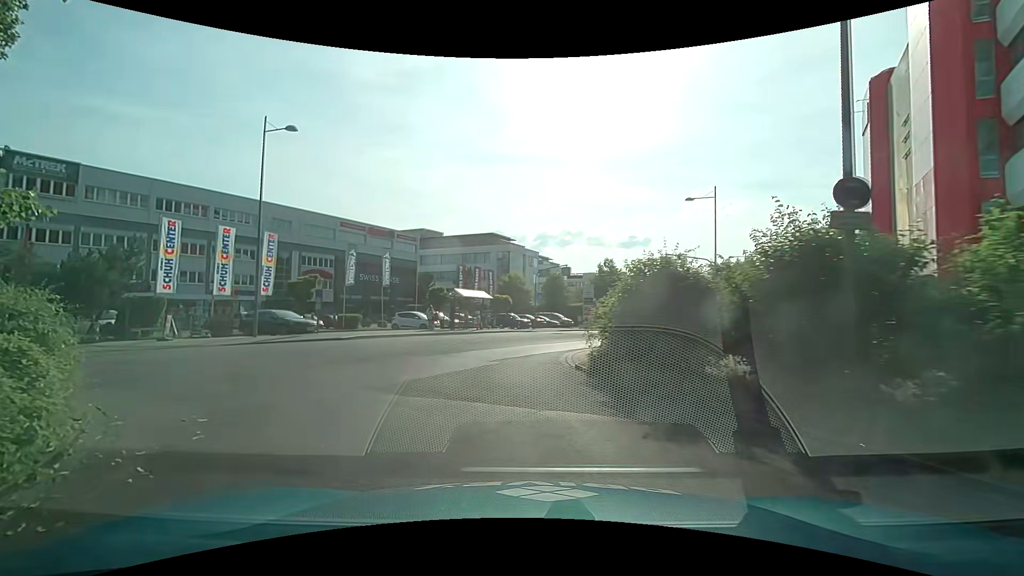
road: service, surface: asphalt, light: Day
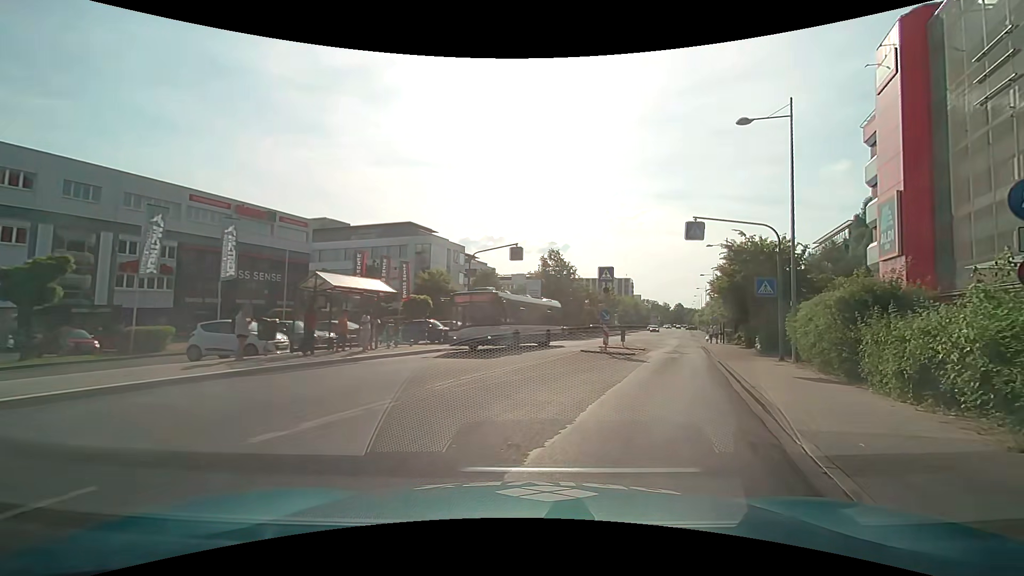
(-0.4, +17.3) m; +11°
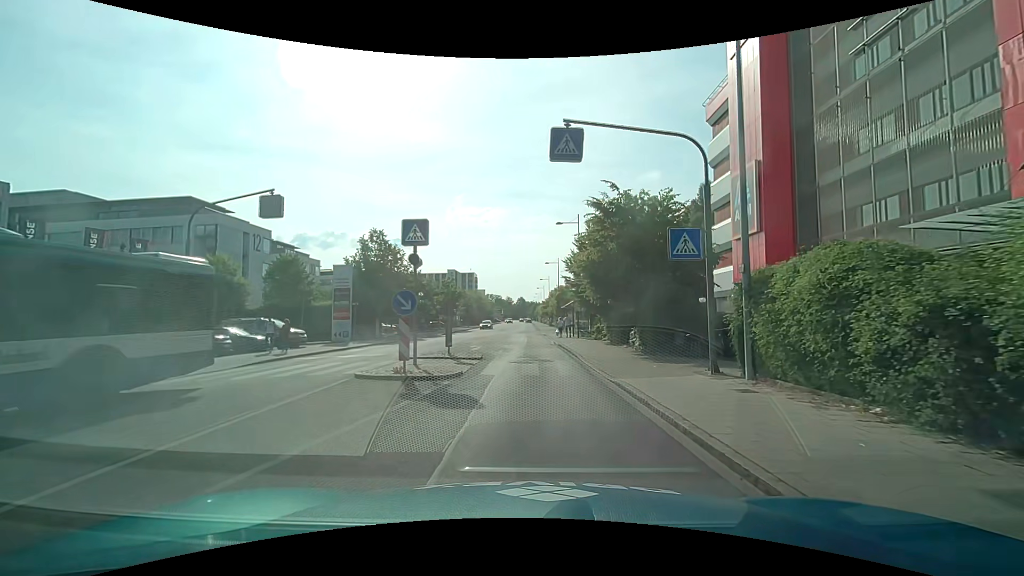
(+2.2, +11.5) m; +17°
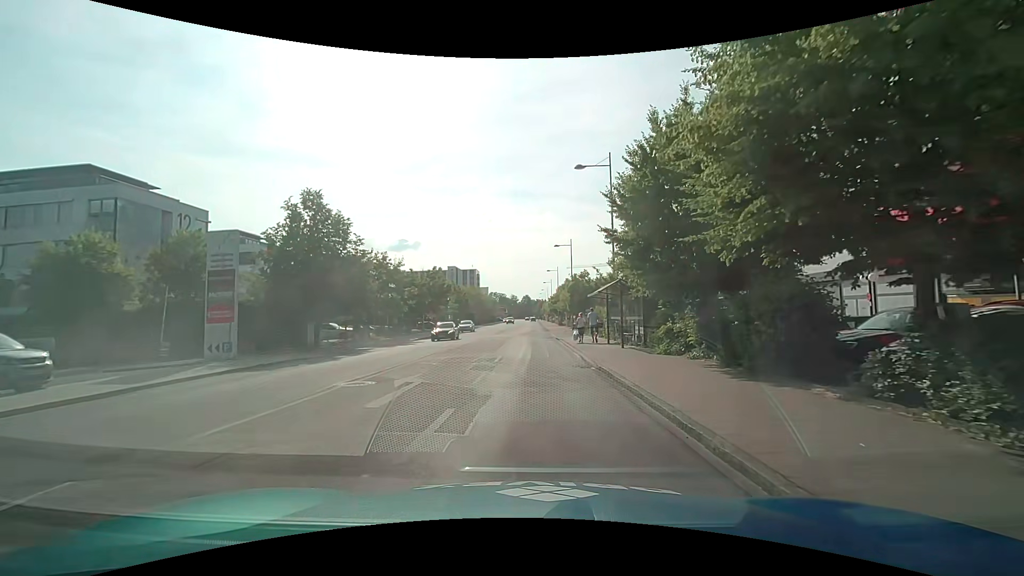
(-0.1, +16.2) m; -2°
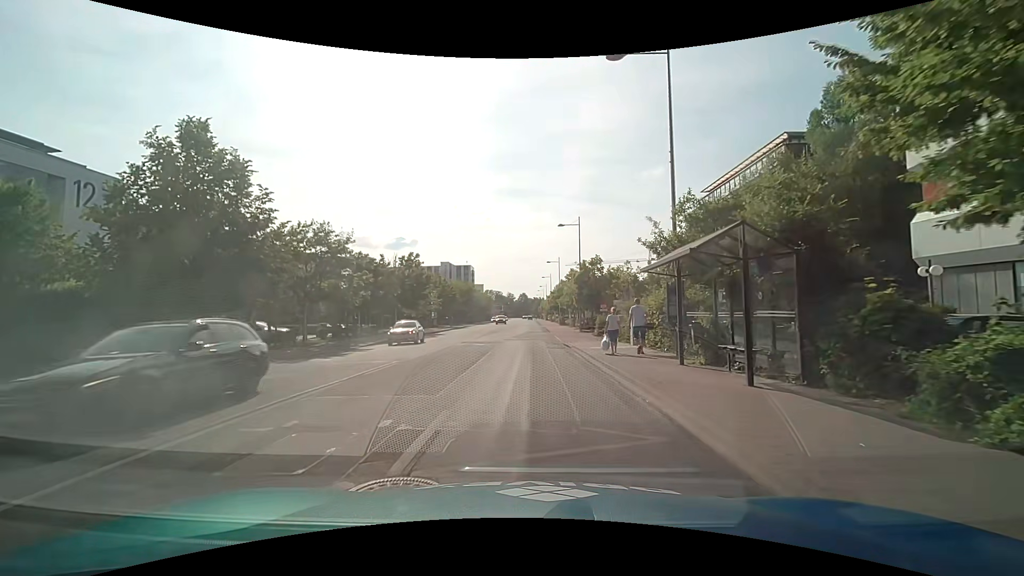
(+0.2, +12.3) m; +2°
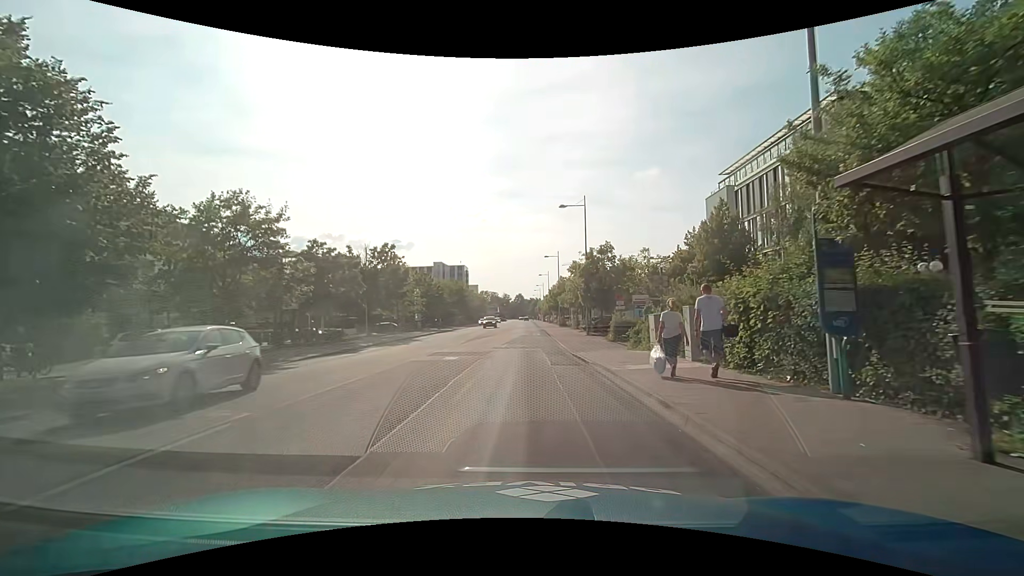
(0.0, +8.5) m; +1°
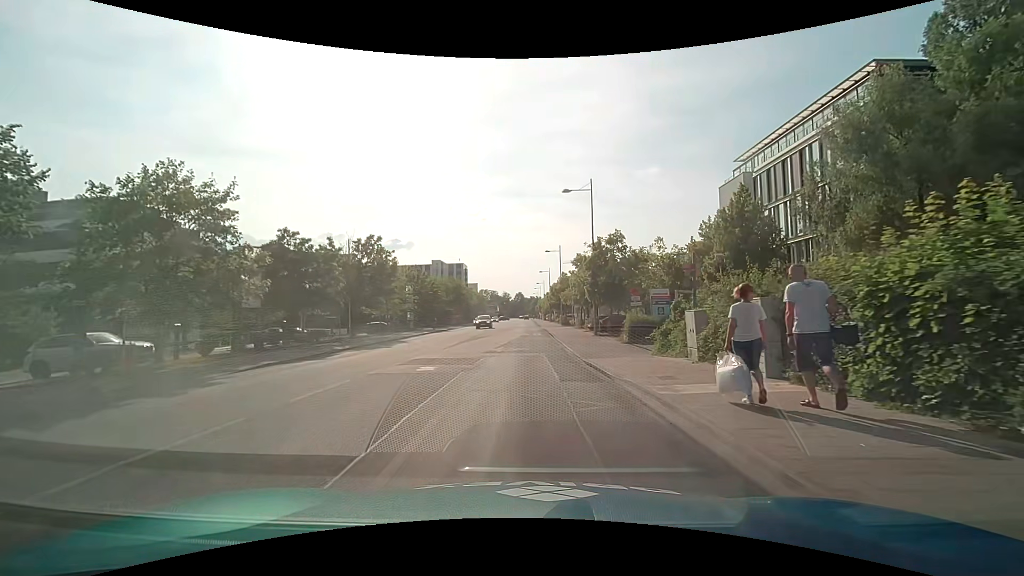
(-0.1, +4.3) m; -1°
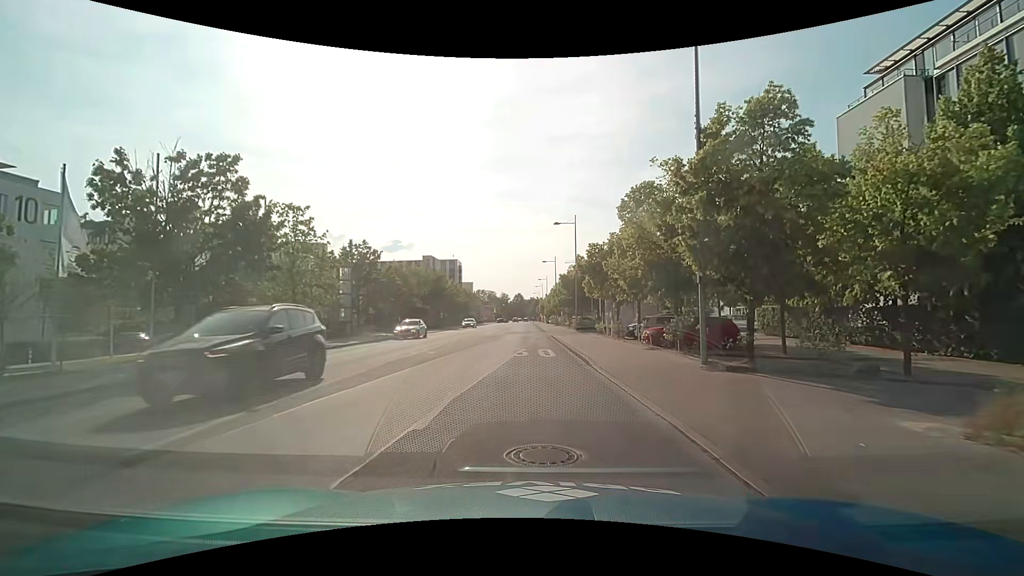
(-0.1, +21.4) m; 0°
(0, +10) (0, +20) (0, +30) (0, +40) (0, +50) (-1, +60) (-1, +70) (-1, +80) (-1, +90) (-1, +100) m
